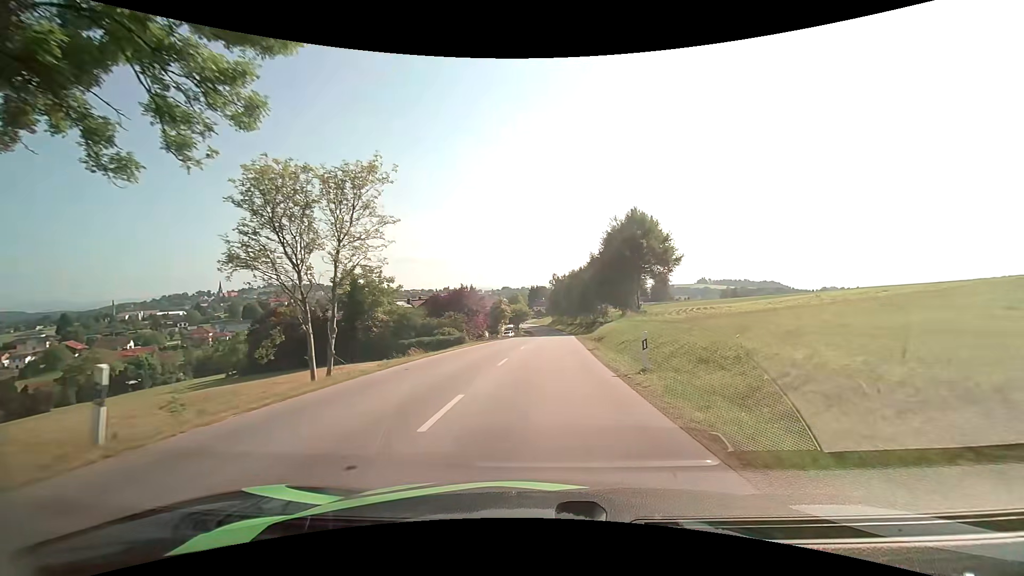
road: tertiary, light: Day
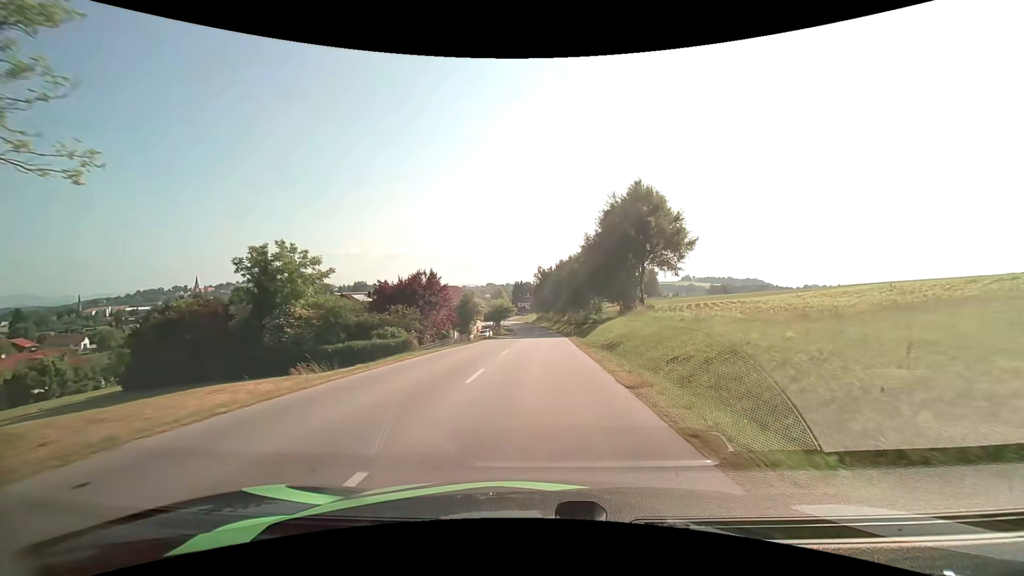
(+0.2, +13.7) m; +1°
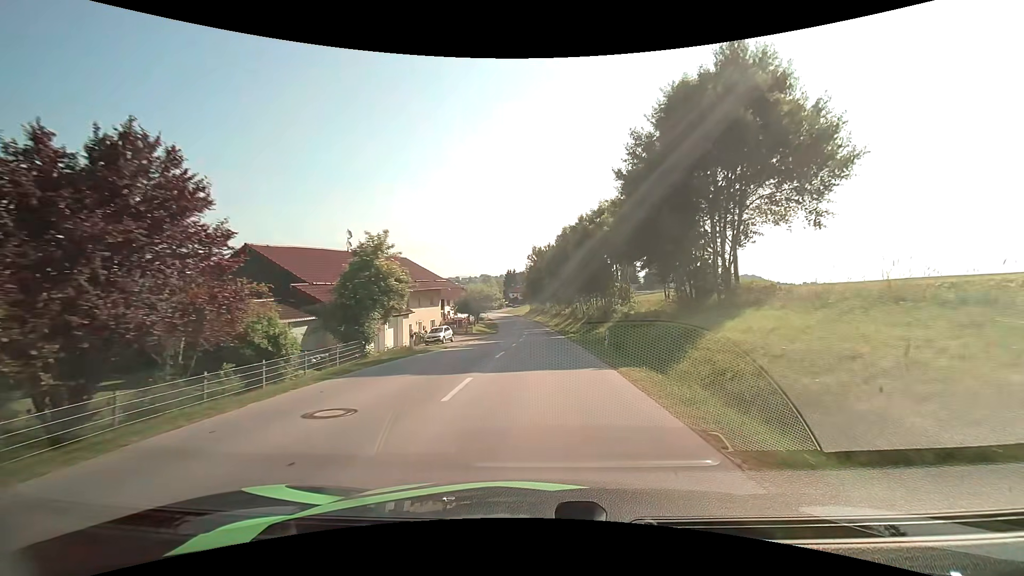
(+0.6, +29.9) m; +1°
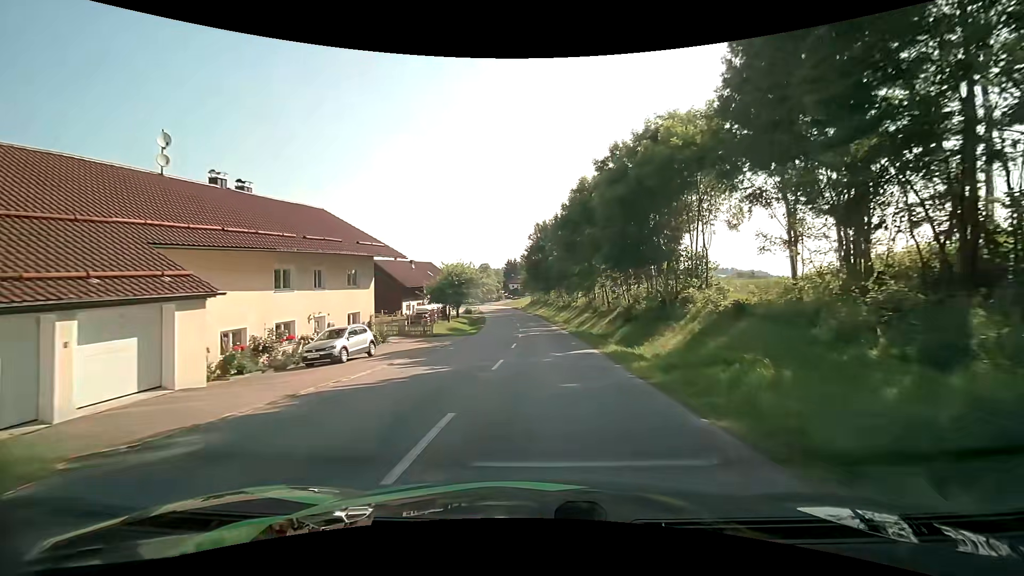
(-0.1, +22.1) m; 0°
(0, +10) (0, +20) (0, +30) (0, +40) (-1, +50) (-1, +60) (-2, +70) (-3, +80) (-4, +90) (-6, +100) m
